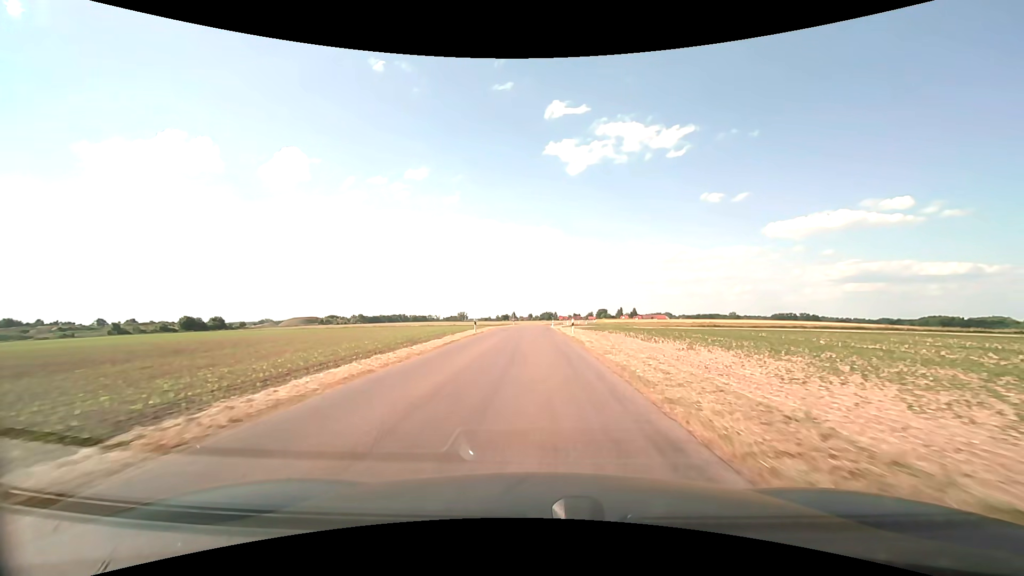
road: unclassified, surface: asphalt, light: Day
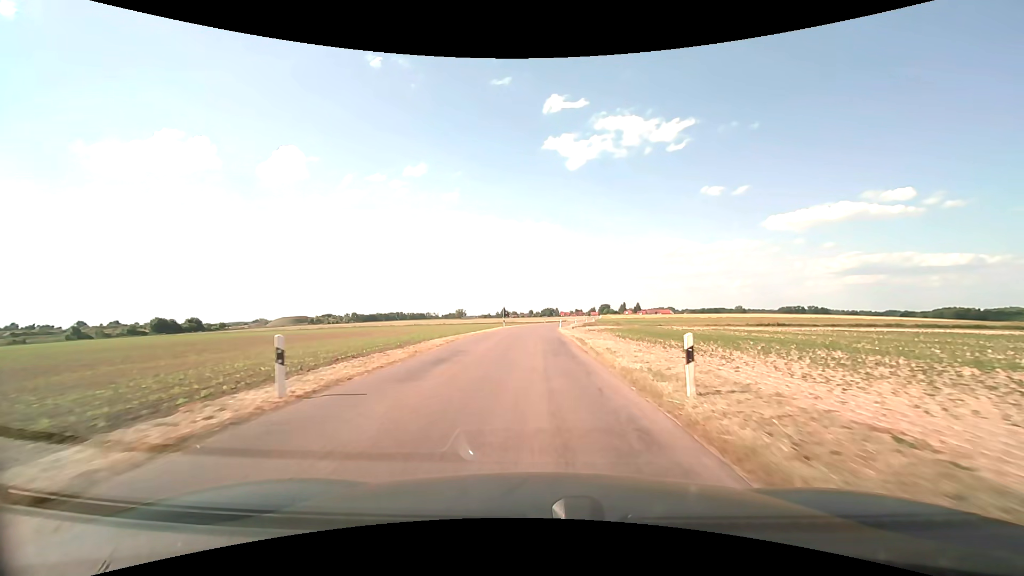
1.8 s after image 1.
(0.0, +25.9) m; 0°
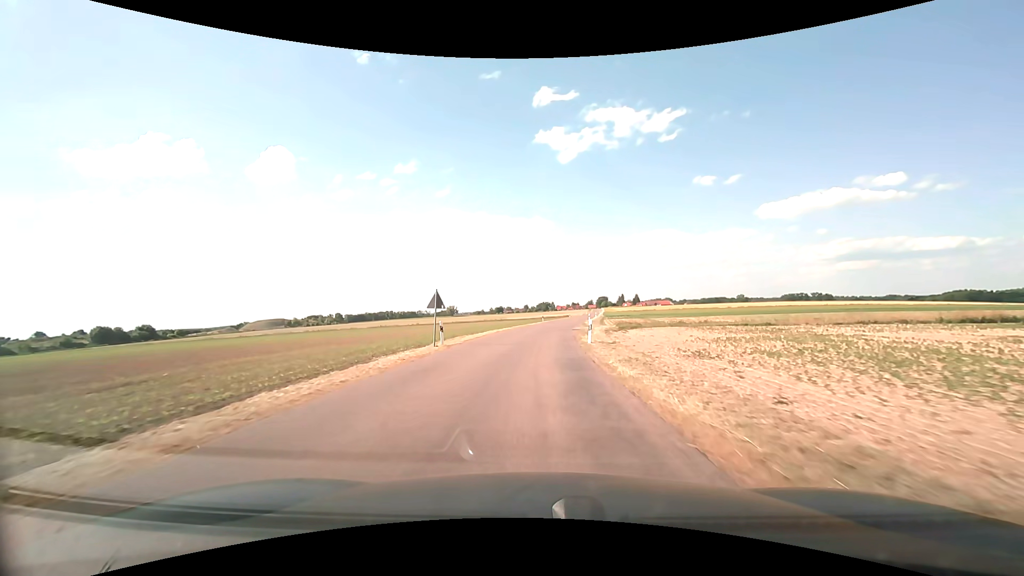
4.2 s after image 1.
(+0.1, +36.2) m; 0°
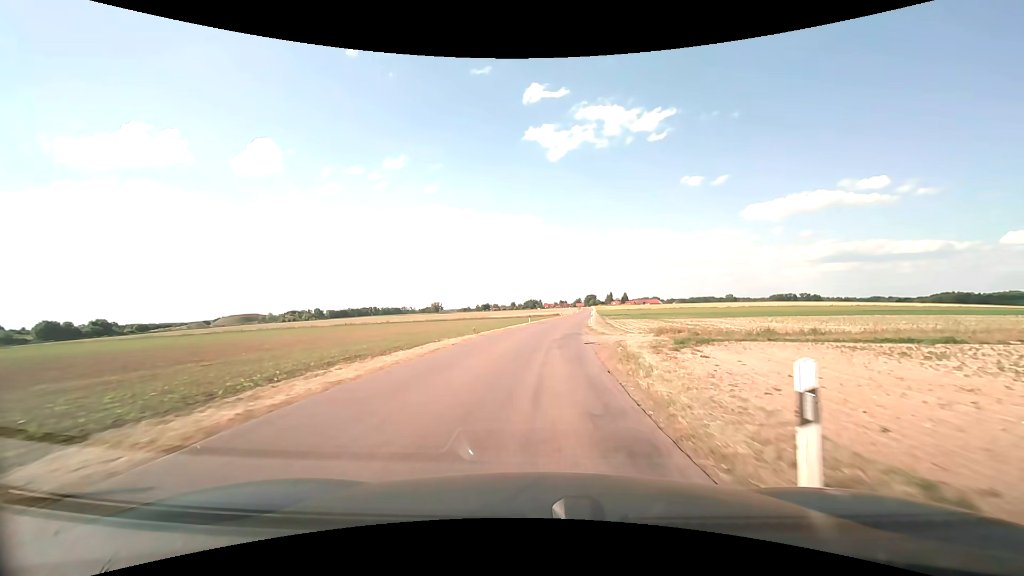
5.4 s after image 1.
(+0.2, +18.2) m; +1°
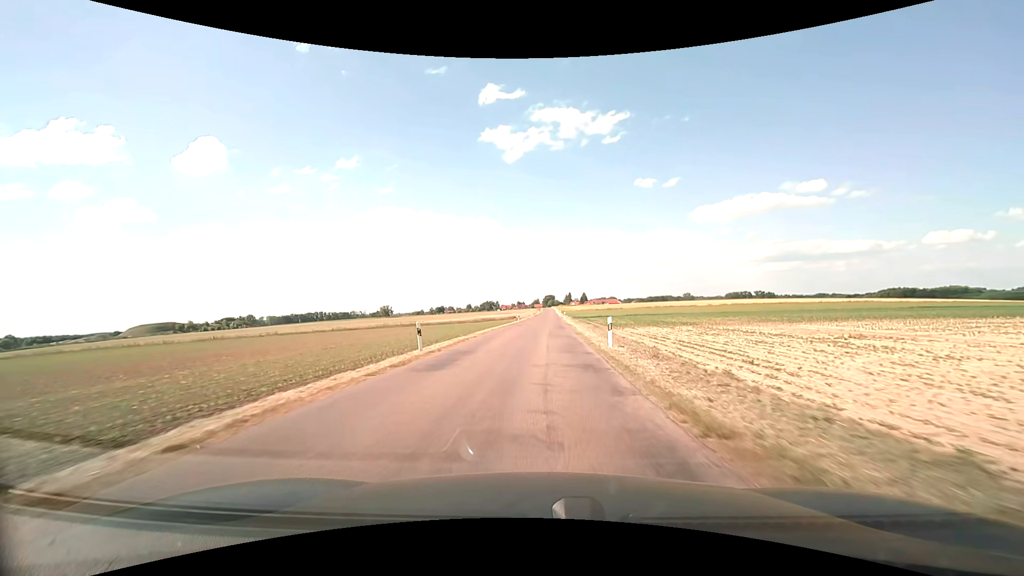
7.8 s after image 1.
(+1.7, +36.5) m; +5°
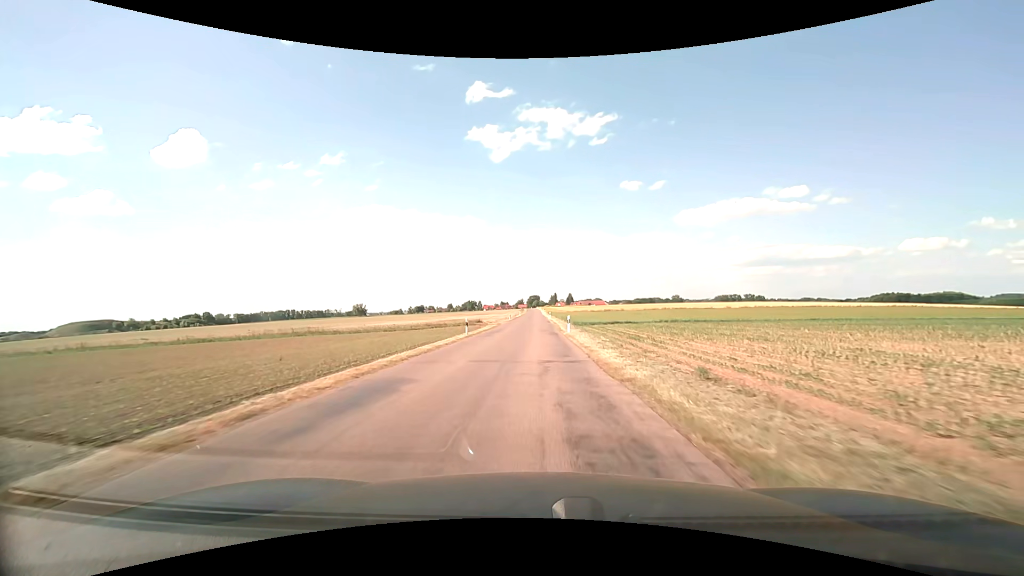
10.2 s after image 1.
(+0.7, +37.3) m; +2°
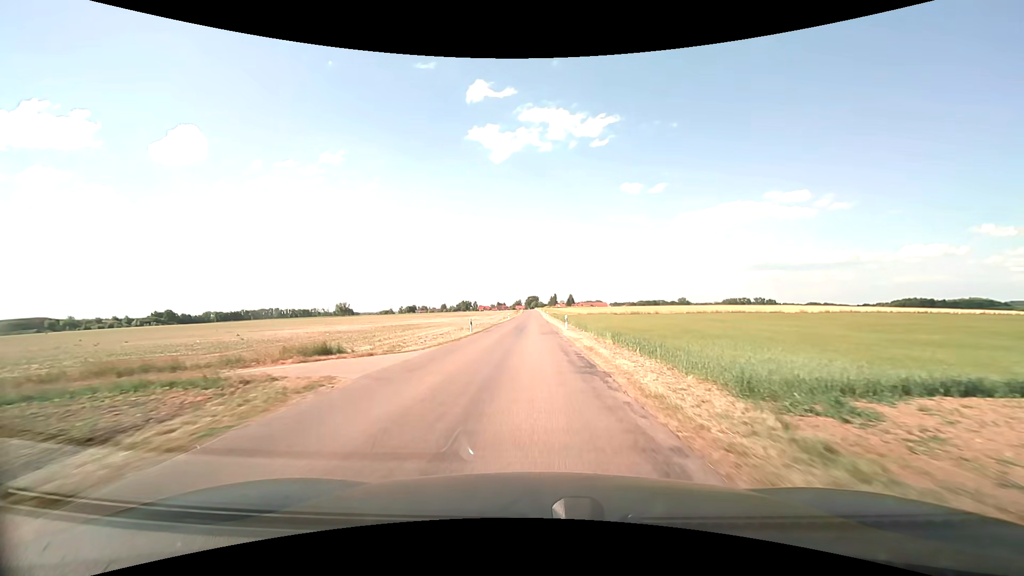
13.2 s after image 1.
(+0.1, +46.5) m; 0°
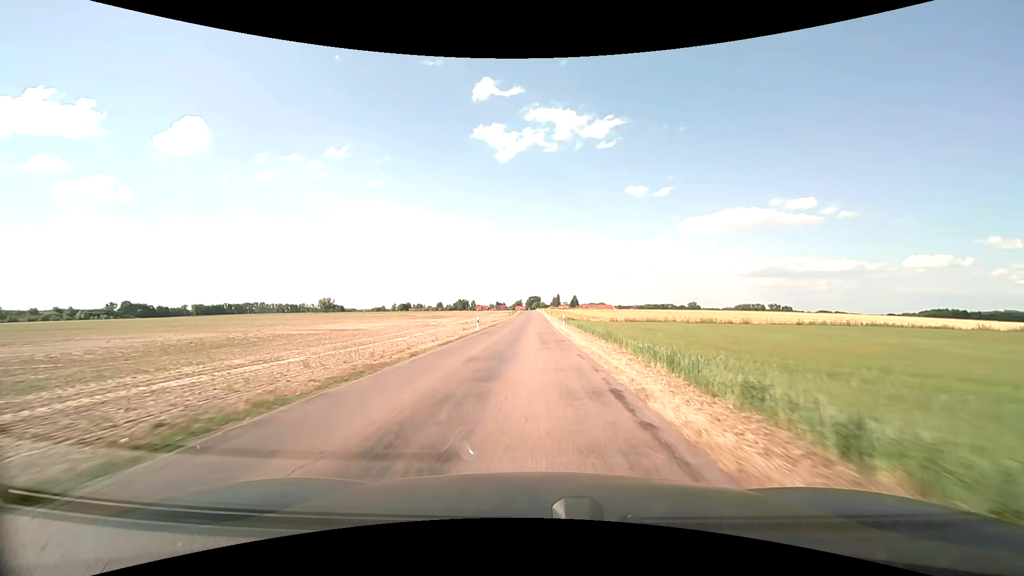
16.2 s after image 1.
(-0.2, +46.2) m; 0°
(0, +10) (0, +20) (0, +30) (0, +40) (0, +50) (0, +60) (0, +70) (0, +80) (0, +90) (0, +100) m
